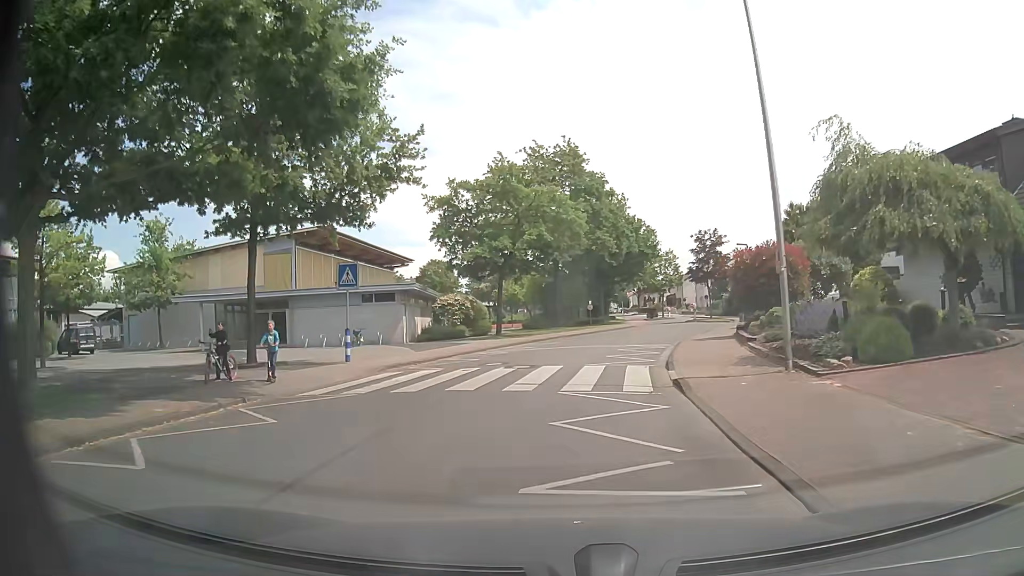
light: Day
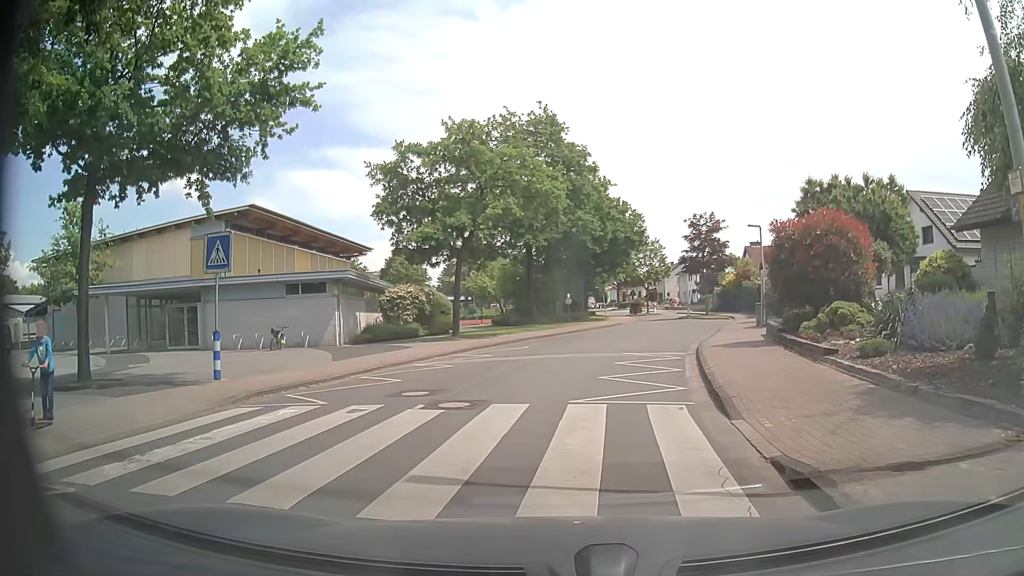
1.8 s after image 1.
(+0.1, +6.5) m; 0°
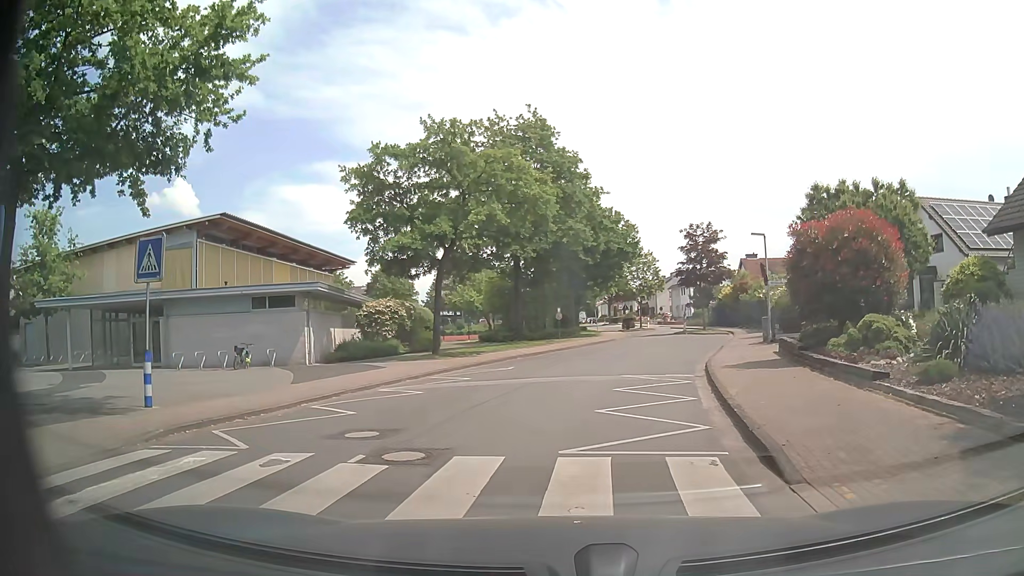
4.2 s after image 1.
(+0.1, +2.7) m; +2°
(+1, +10) (+2, +20) (+5, +29) (+7, +39) (+7, +49) (+10, +59) (+13, +69) (+13, +79) (+14, +89) (+13, +99) m
